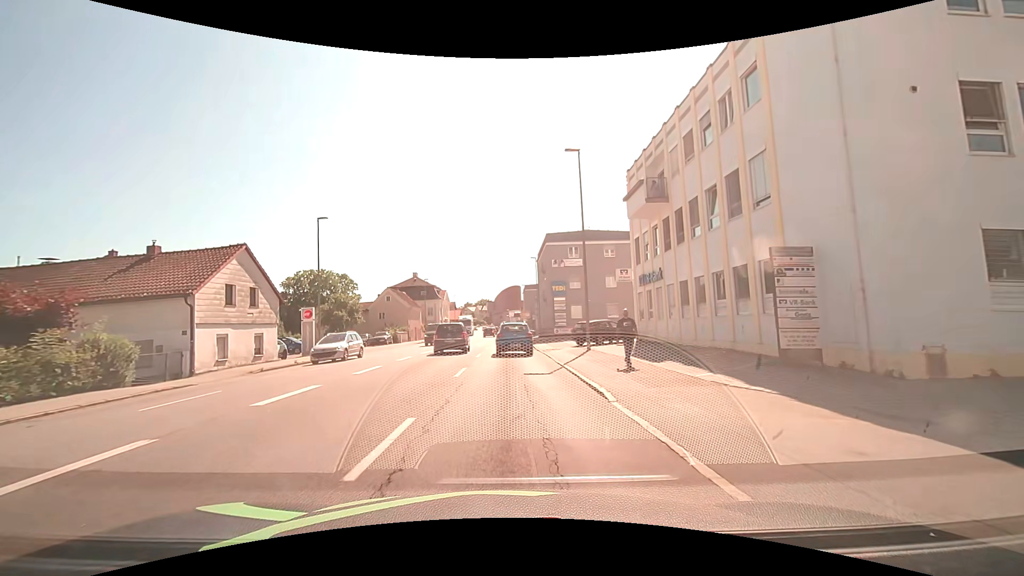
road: tertiary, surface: asphalt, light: Day
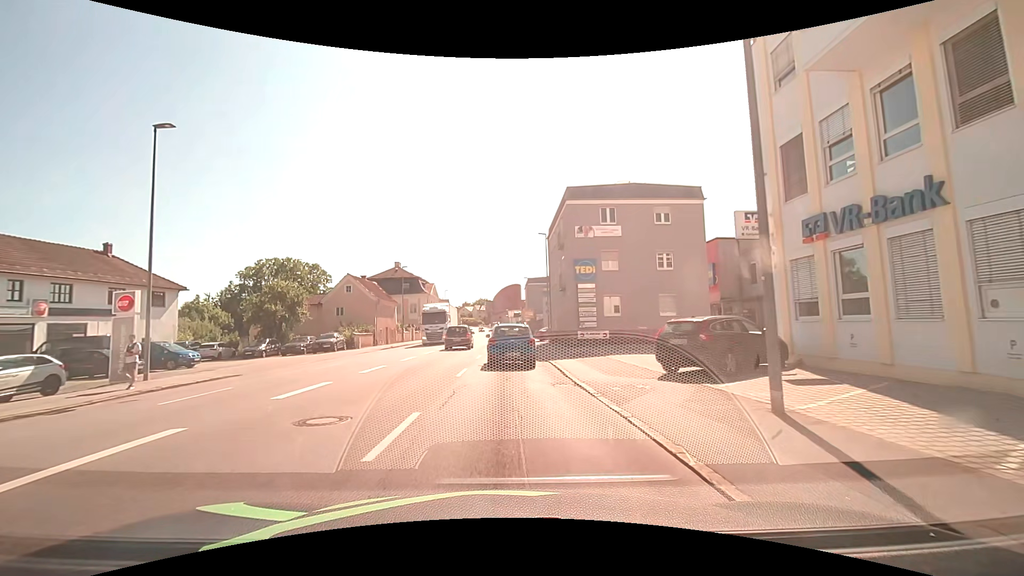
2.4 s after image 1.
(-0.1, +17.2) m; -1°
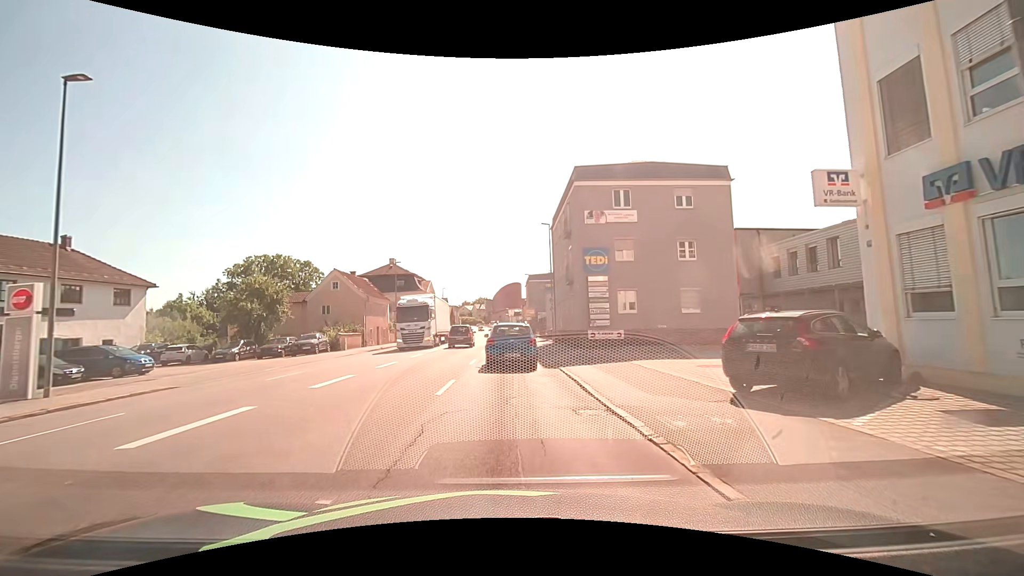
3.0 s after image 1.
(+0.1, +4.1) m; +2°
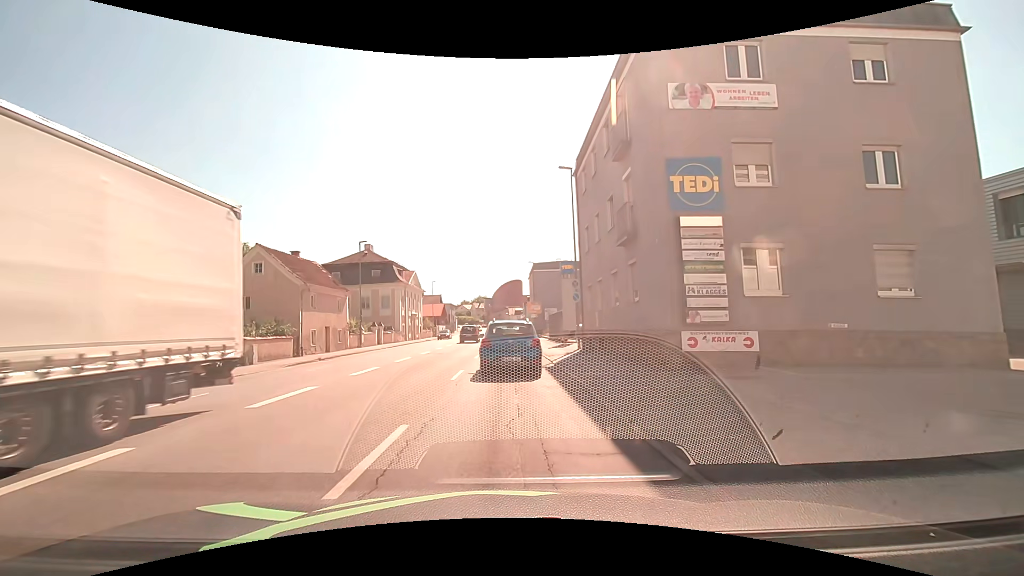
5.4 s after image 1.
(-0.3, +15.1) m; -2°
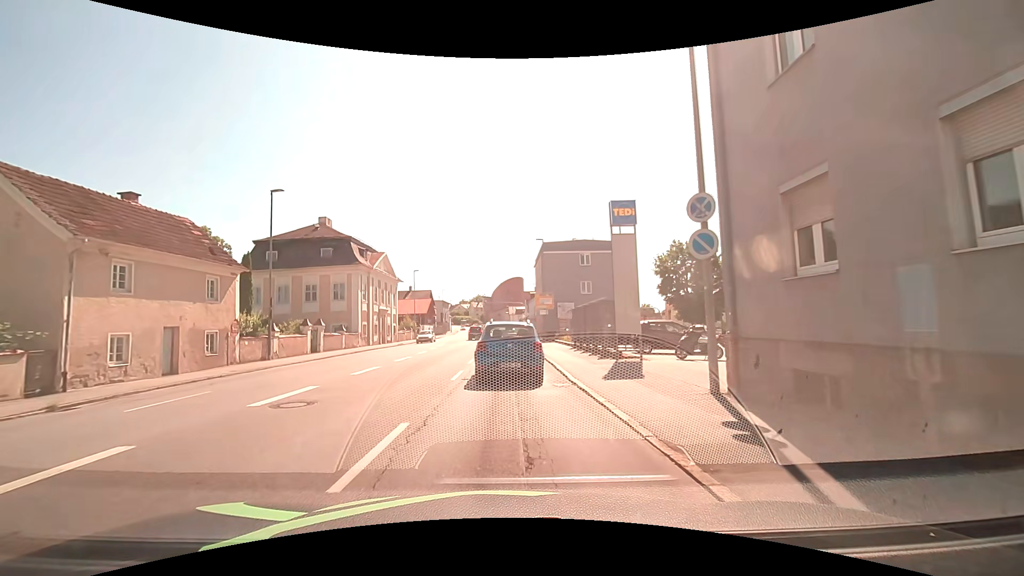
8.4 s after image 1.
(+0.1, +17.9) m; 0°
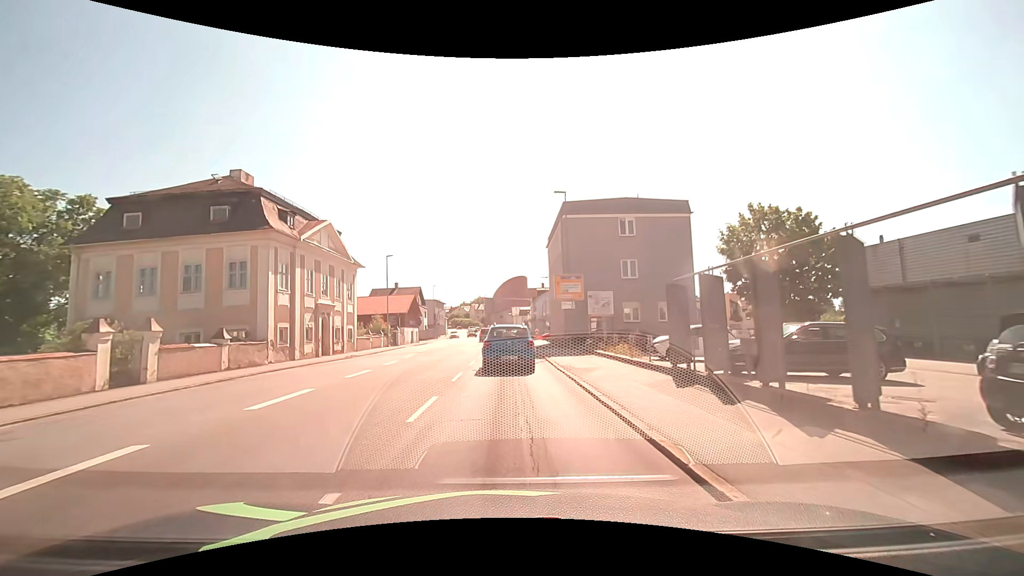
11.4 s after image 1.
(+0.1, +18.1) m; 0°
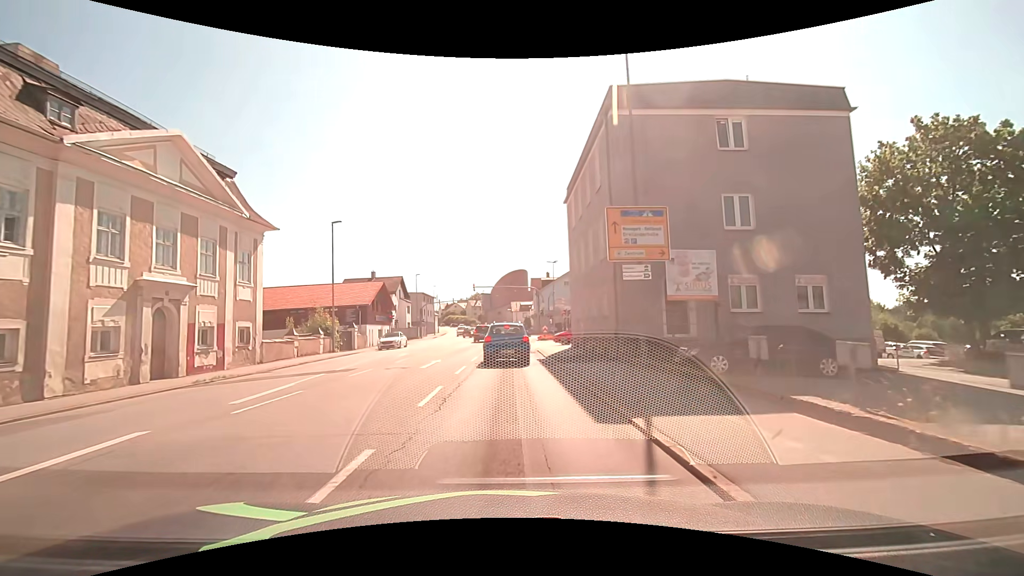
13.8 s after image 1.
(+0.2, +17.0) m; +1°
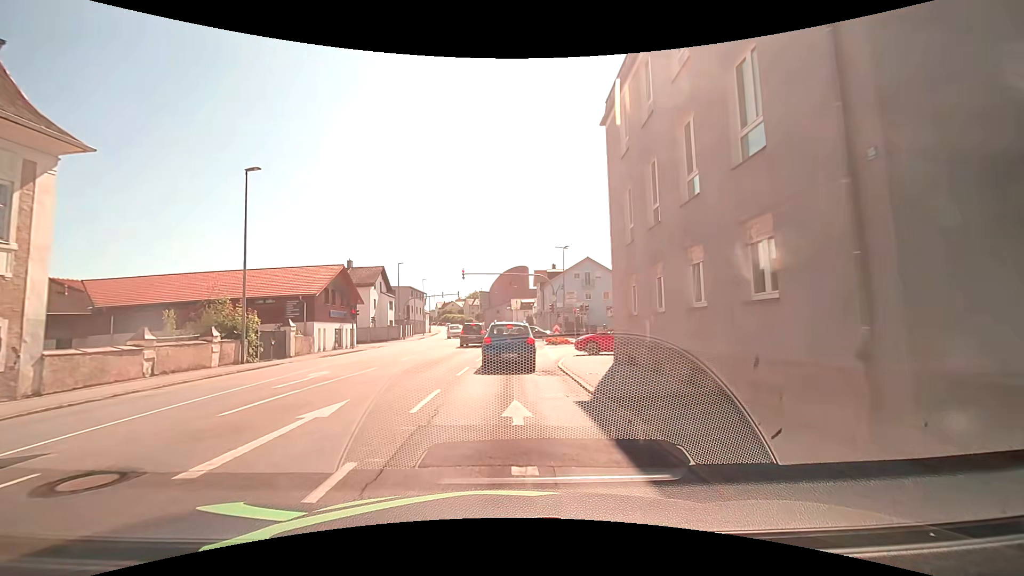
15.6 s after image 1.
(0.0, +12.8) m; 0°
